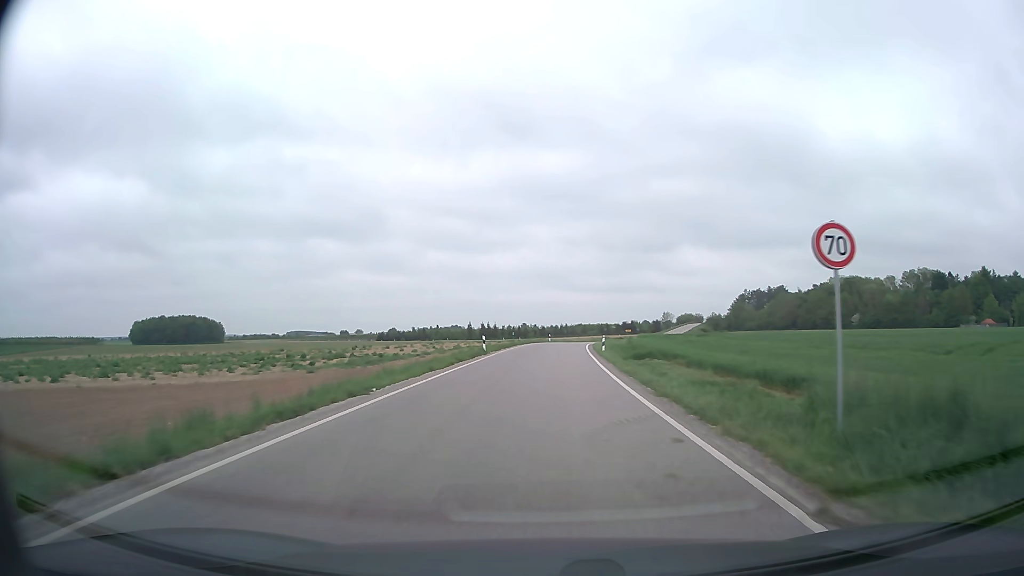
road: secondary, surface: asphalt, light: Day
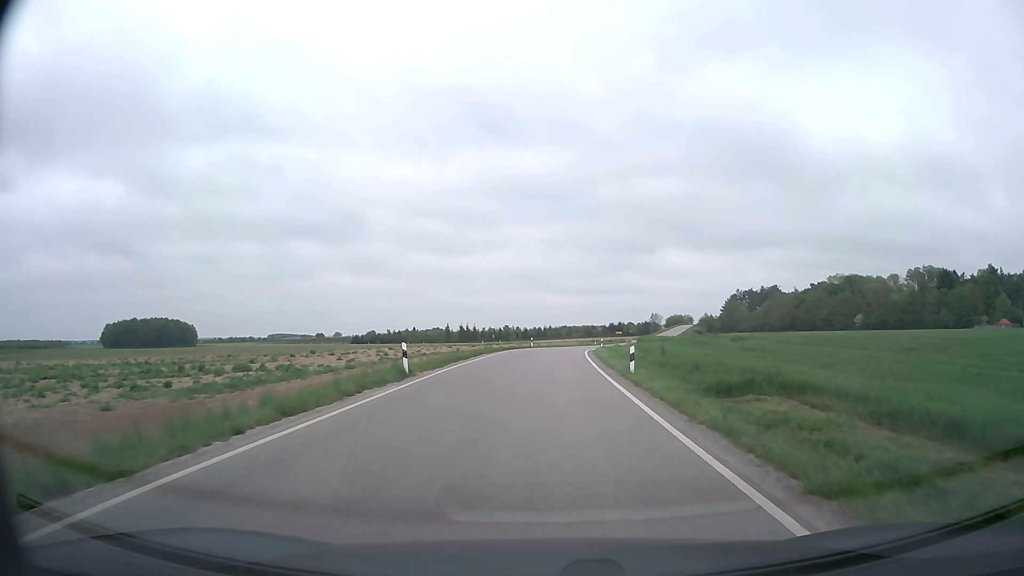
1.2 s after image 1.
(+0.2, +18.2) m; +2°
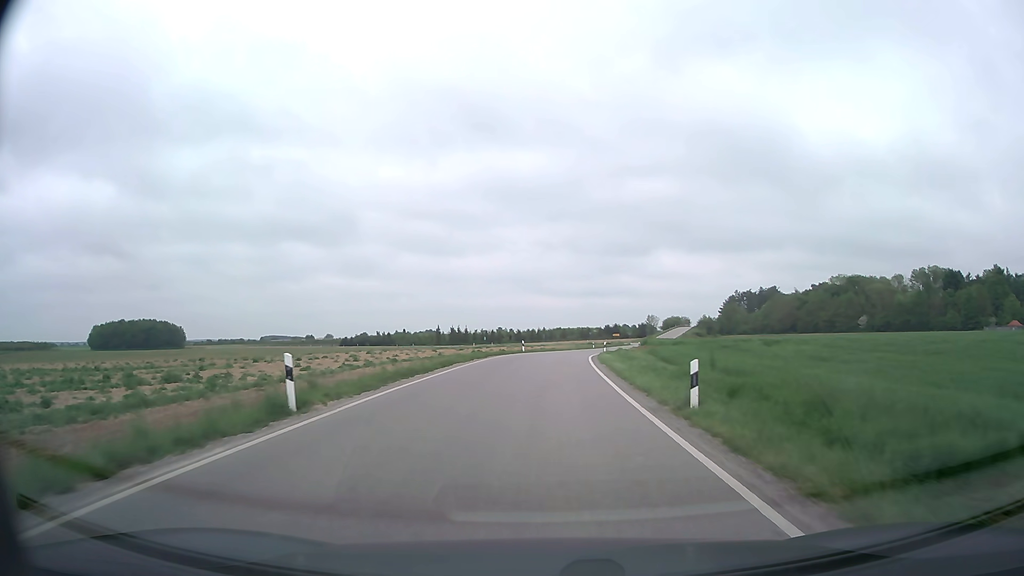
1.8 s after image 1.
(0.0, +9.0) m; 0°
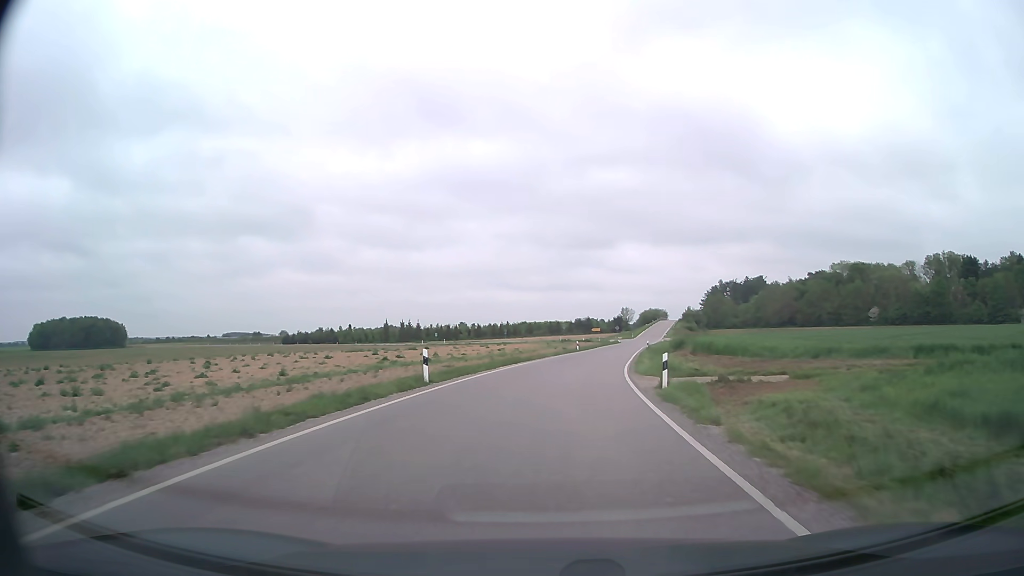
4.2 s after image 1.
(+0.6, +35.6) m; +3°
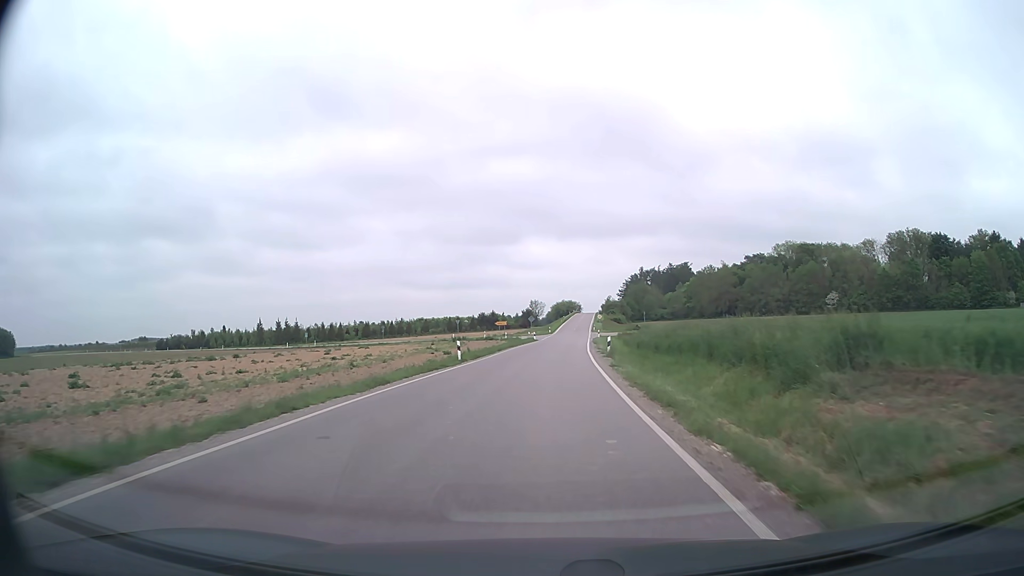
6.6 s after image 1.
(+2.8, +35.7) m; +8°
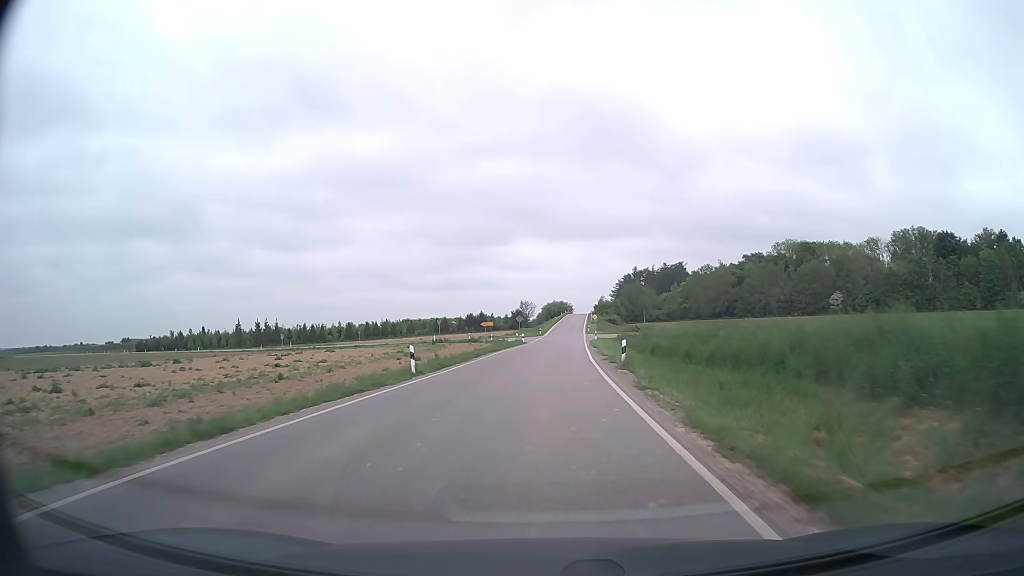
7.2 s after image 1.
(+0.1, +9.2) m; +1°
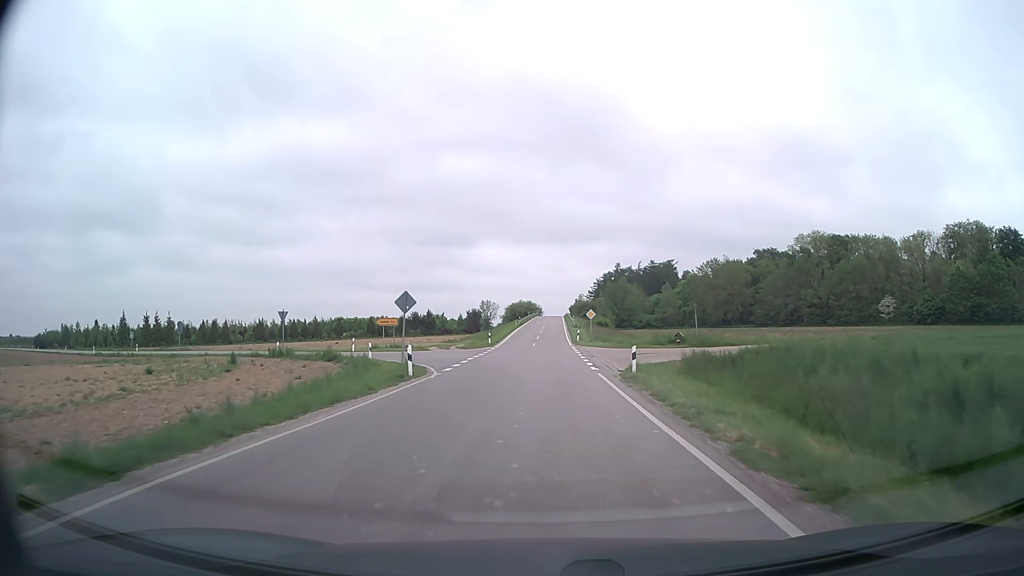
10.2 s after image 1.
(+1.1, +46.7) m; +3°
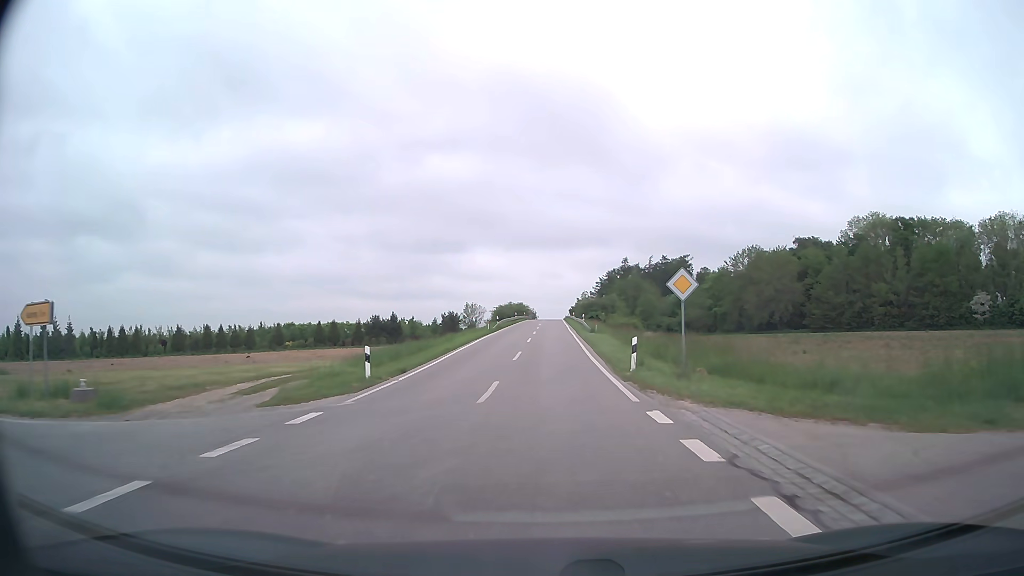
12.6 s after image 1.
(+0.3, +38.0) m; 0°
(0, +10) (0, +20) (0, +30) (0, +40) (+1, +50) (+1, +60) (+1, +70) (+1, +80) (+1, +90) (+1, +100) m
